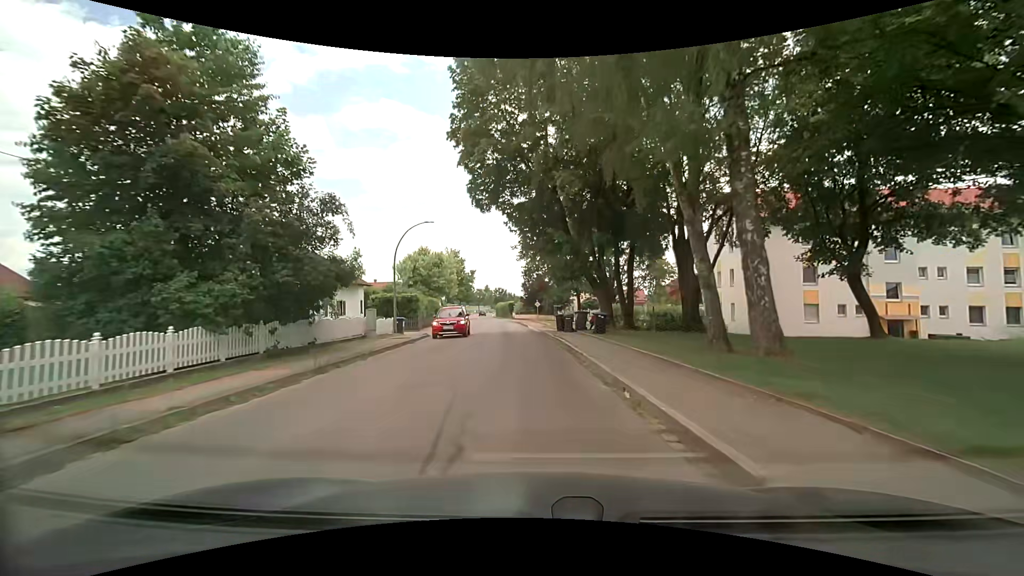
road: unclassified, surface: asphalt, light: Day
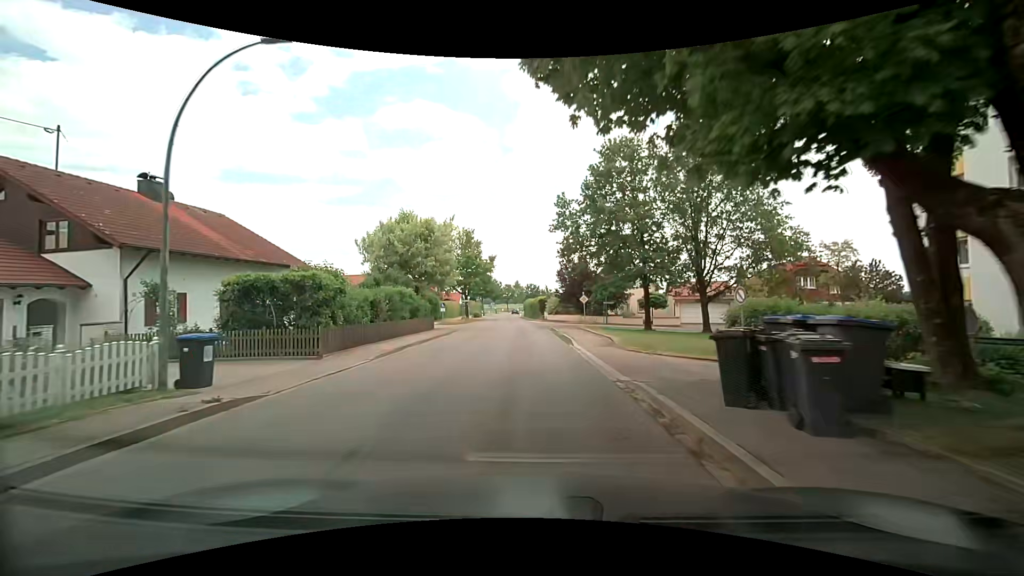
(-0.8, +20.7) m; -3°
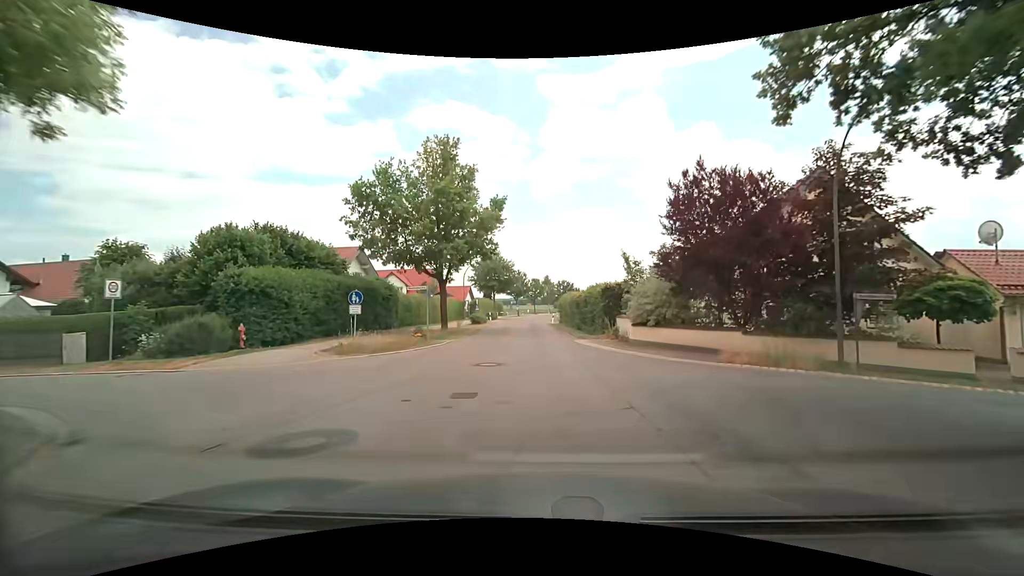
(-2.1, +34.0) m; -4°
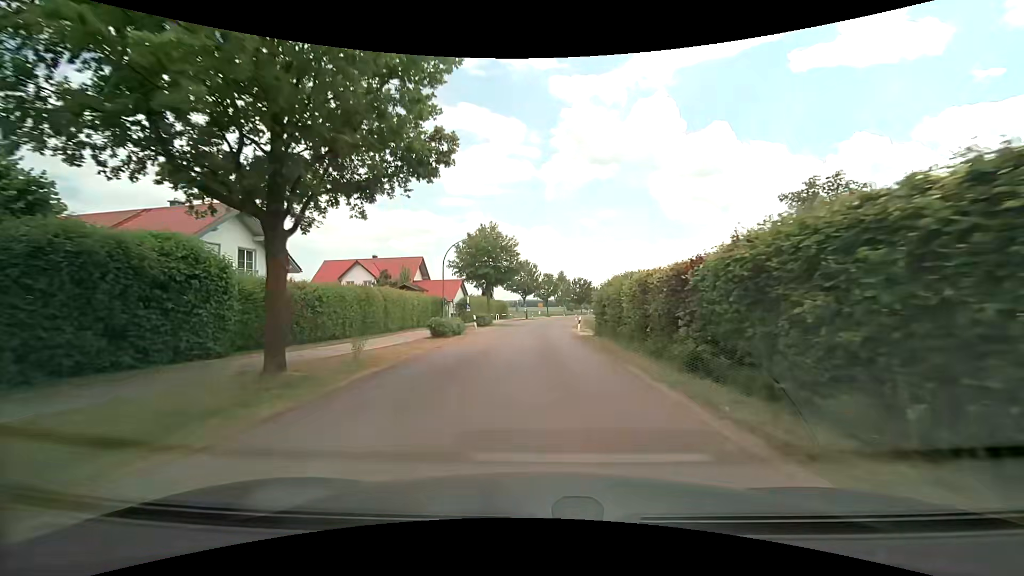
(-0.3, +21.3) m; -2°
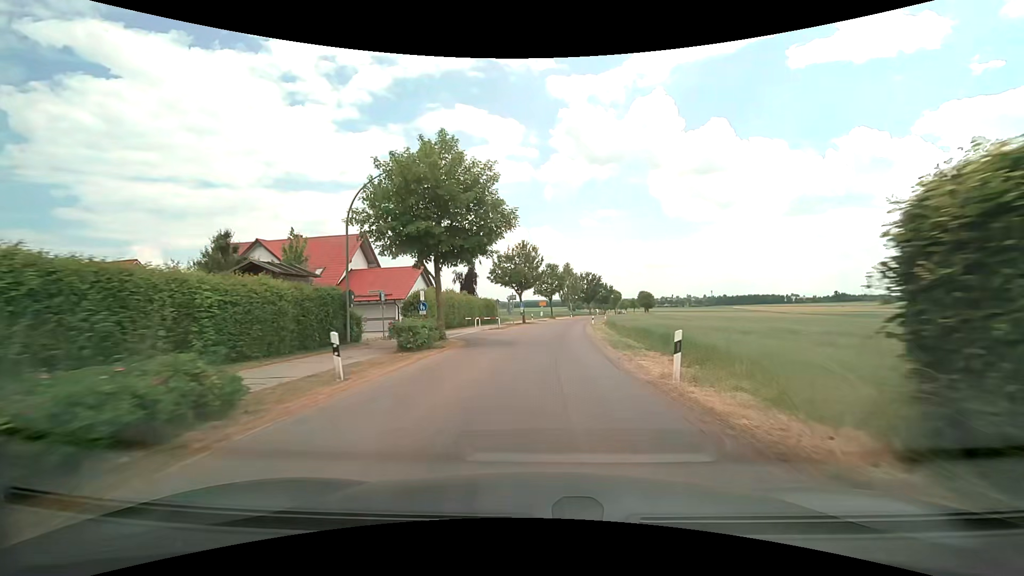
(0.0, +22.4) m; 0°
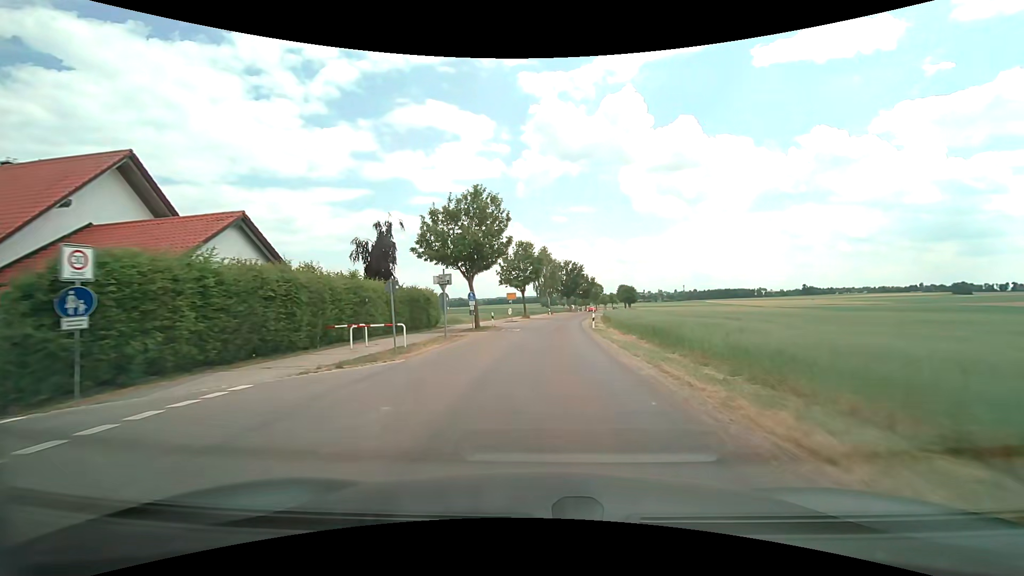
(+0.5, +23.1) m; +3°
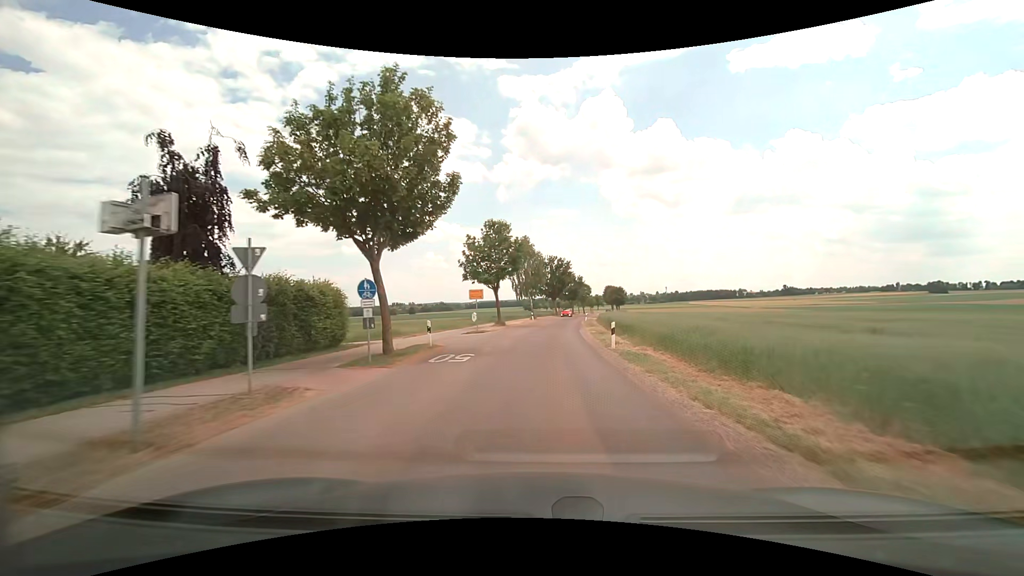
(+0.2, +15.6) m; +2°
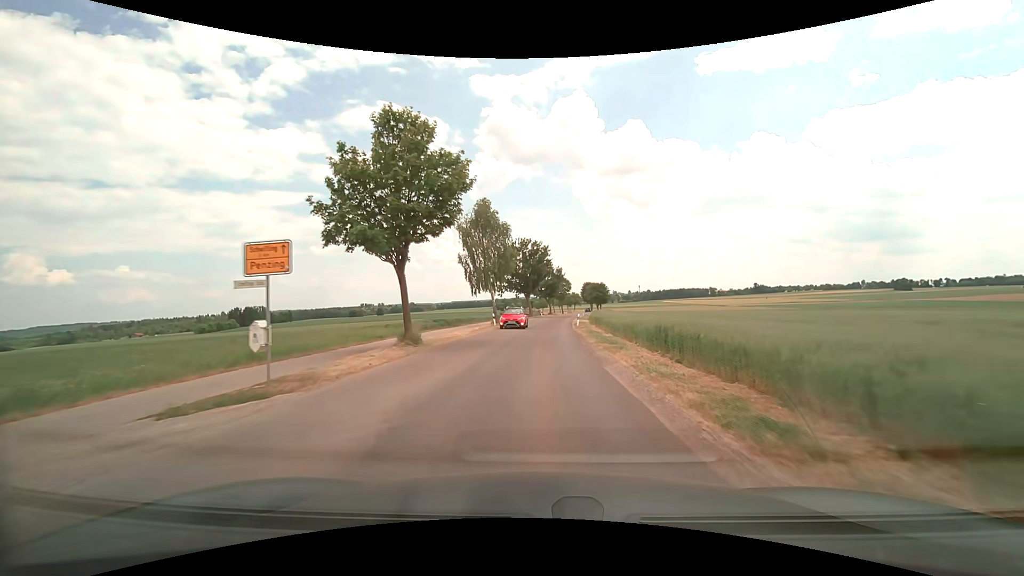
(+0.5, +23.5) m; +2°
(0, +10) (+1, +20) (+1, +30) (+2, +40) (+2, +50) (+3, +60) (+4, +70) (+5, +80) (+7, +90) (+8, +100) m
